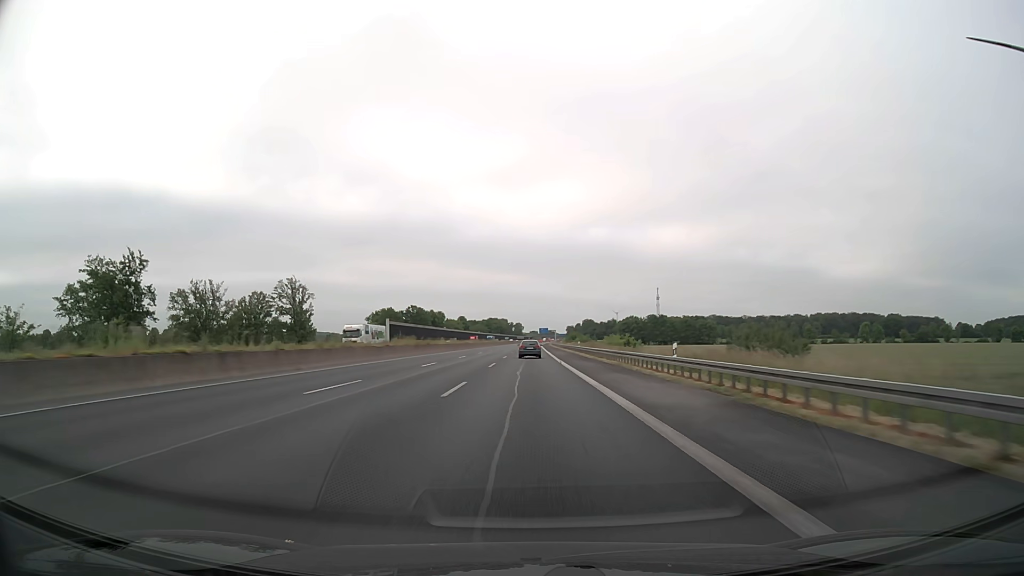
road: motorway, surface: asphalt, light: Day
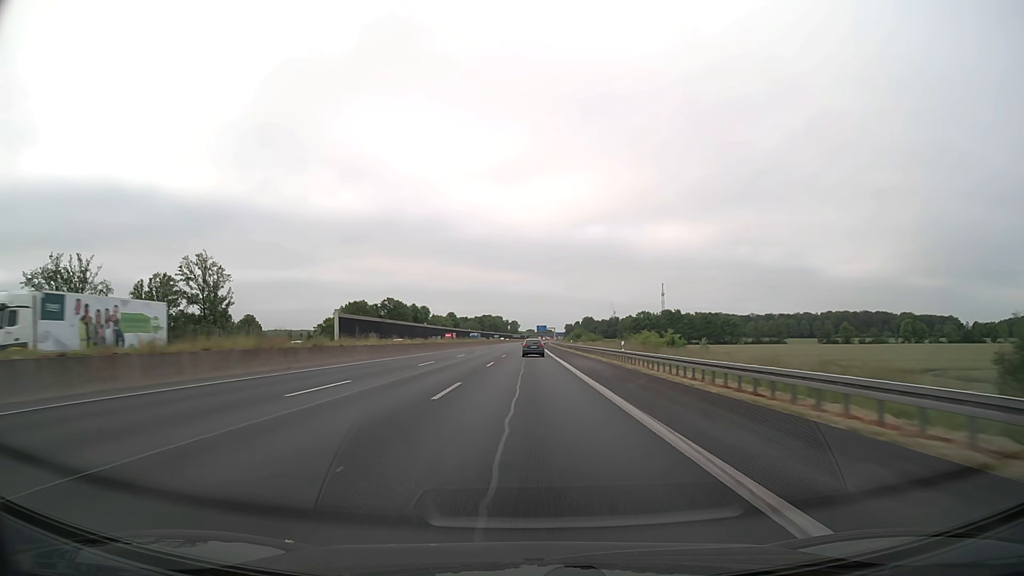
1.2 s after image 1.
(+0.1, +38.0) m; 0°
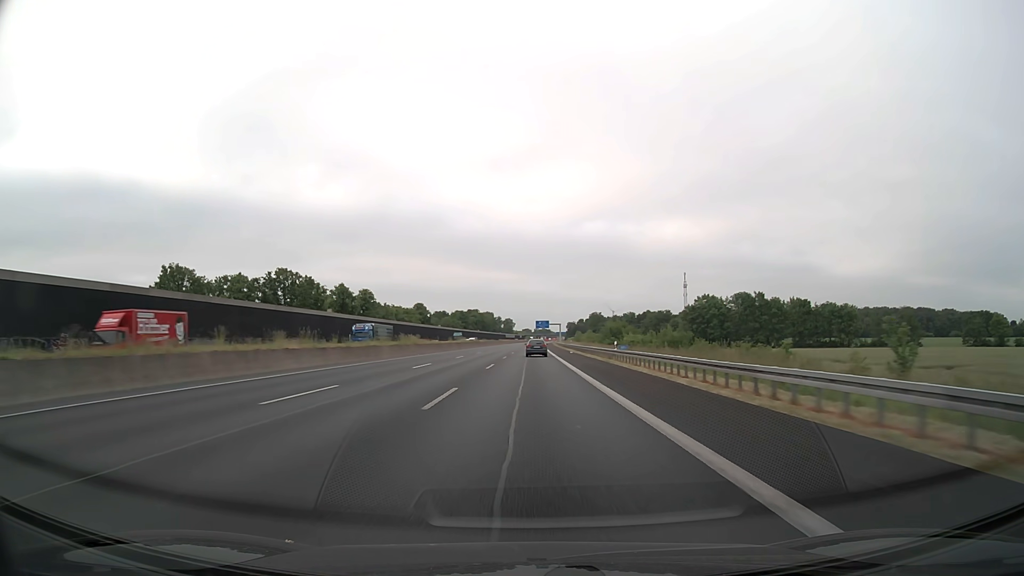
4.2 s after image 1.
(+0.3, +95.0) m; 0°
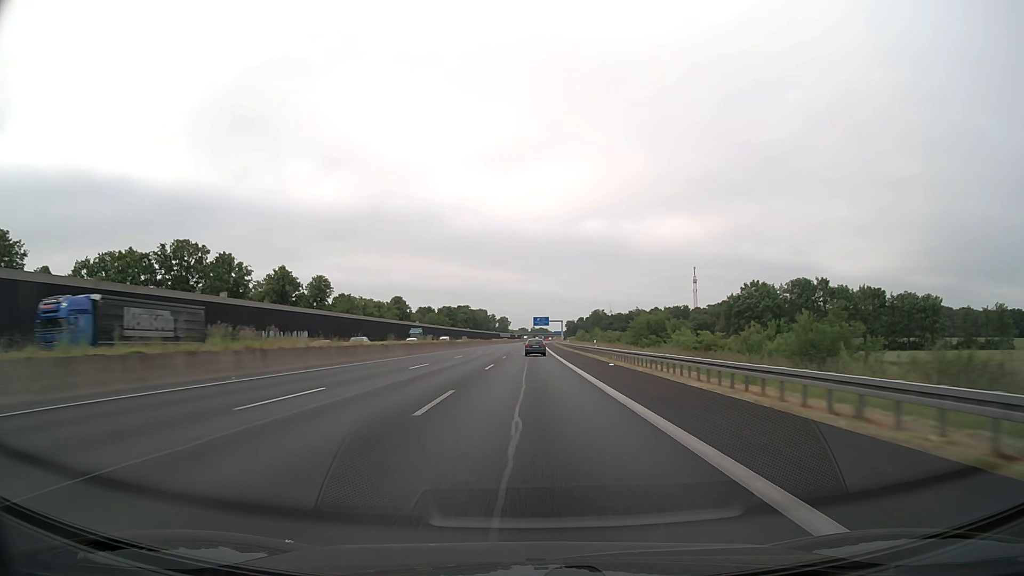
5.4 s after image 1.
(+0.1, +38.0) m; 0°
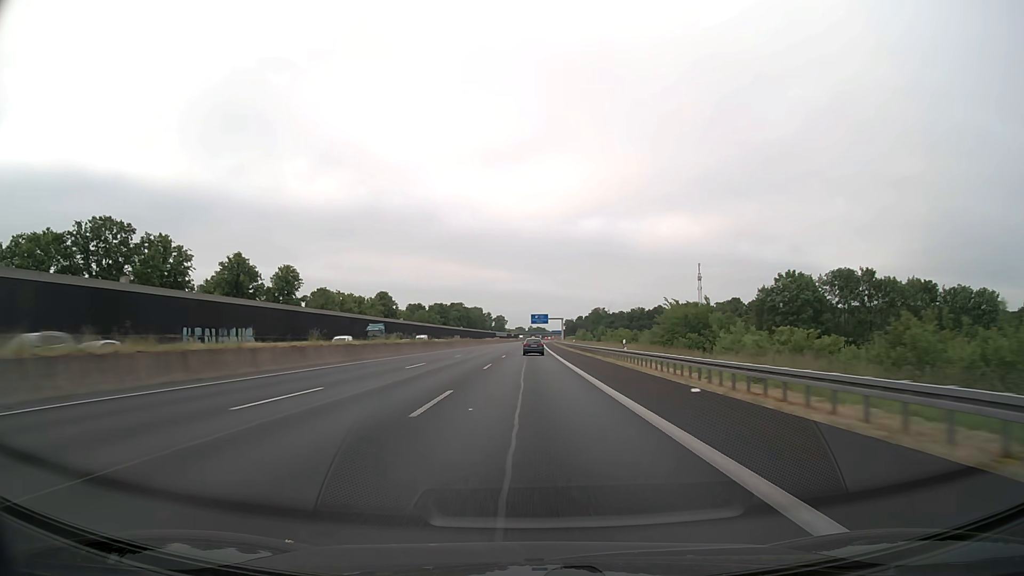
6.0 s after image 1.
(+0.1, +19.0) m; 0°
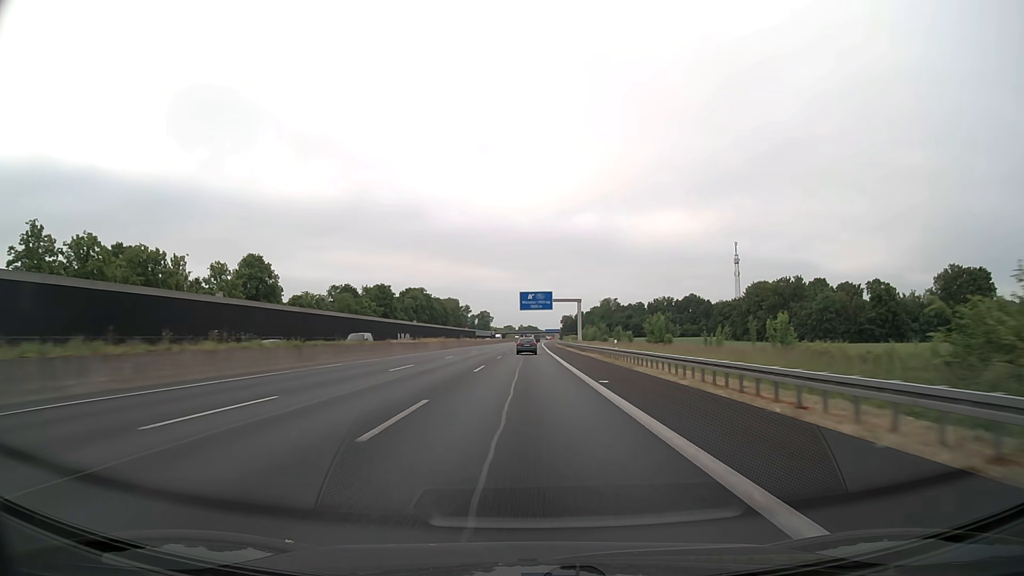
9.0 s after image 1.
(+0.8, +95.2) m; +1°
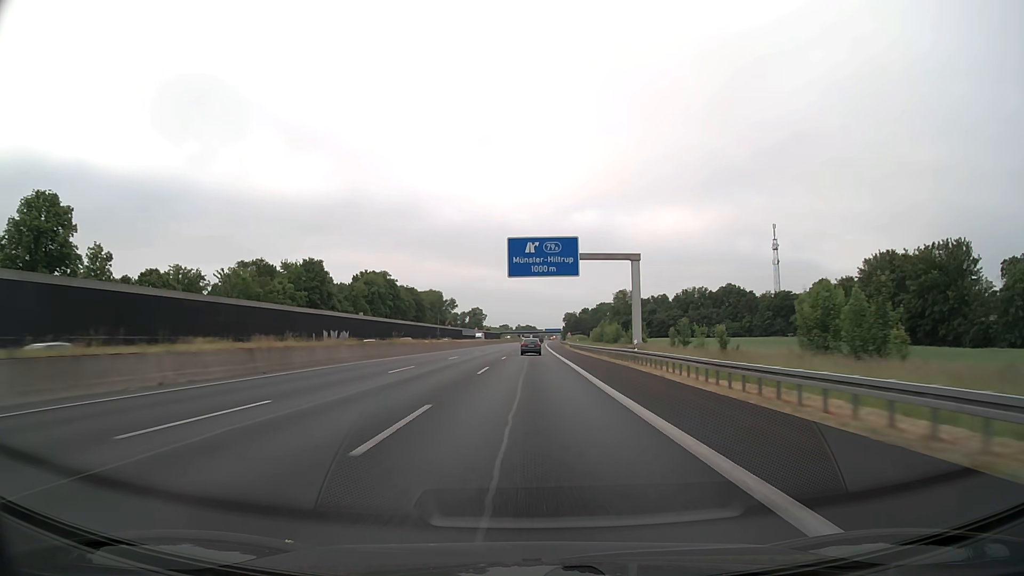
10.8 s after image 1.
(0.0, +57.1) m; 0°
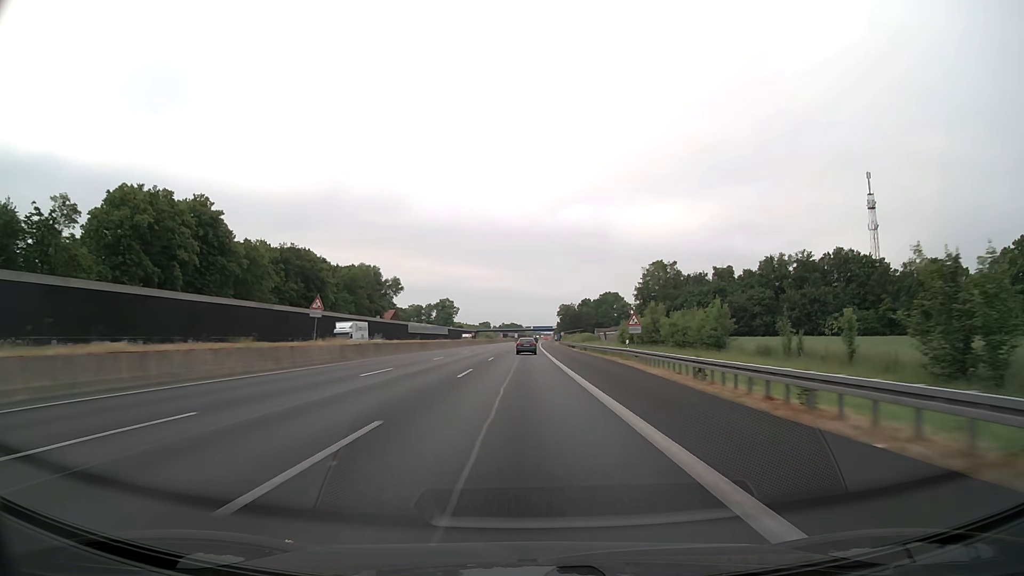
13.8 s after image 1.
(+1.2, +95.1) m; +1°
(0, +10) (0, +20) (0, +30) (0, +40) (0, +50) (0, +60) (0, +70) (0, +80) (0, +90) (0, +100) m
